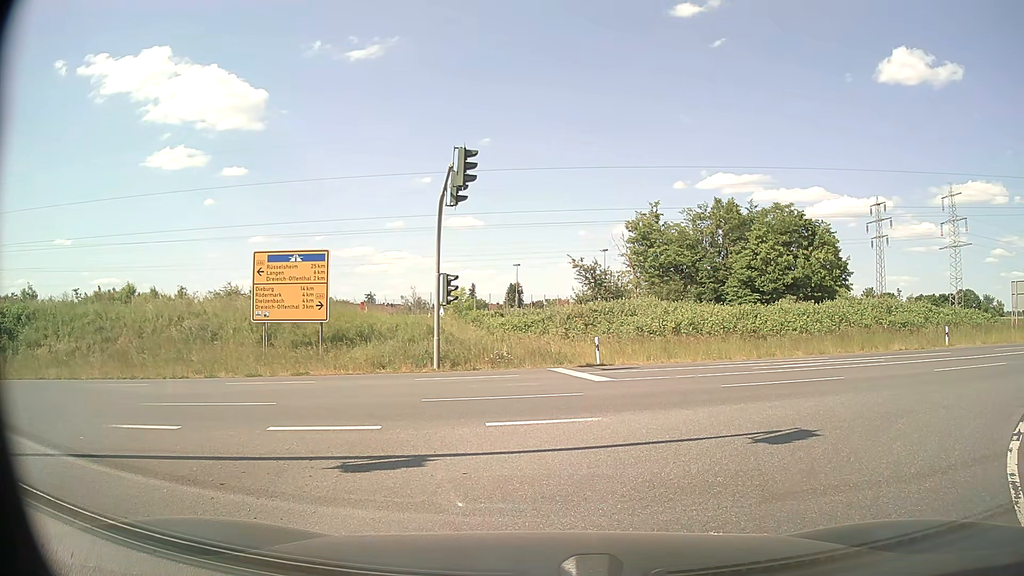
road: secondary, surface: asphalt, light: Day
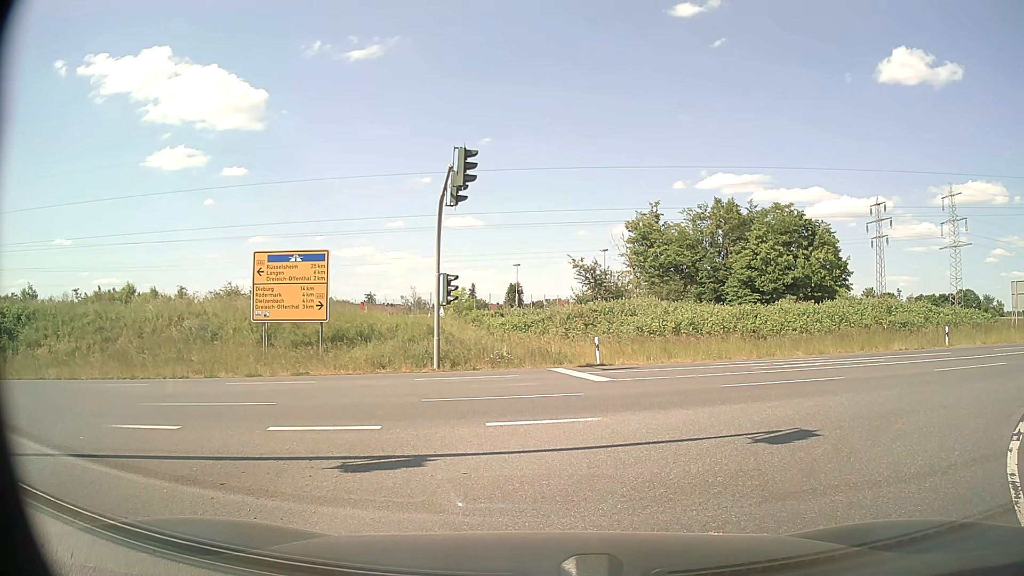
(0.0, 0.0) m; 0°
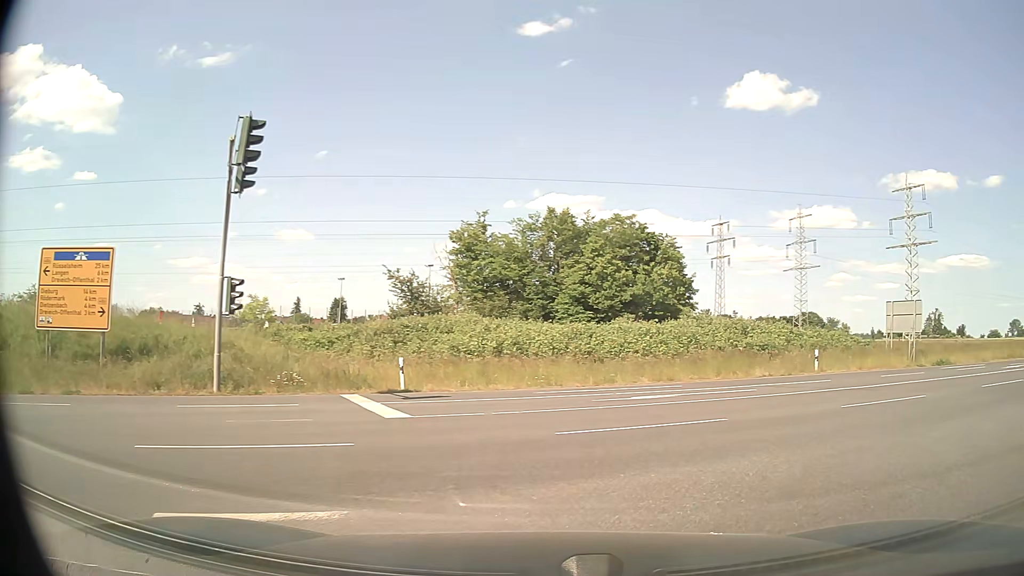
(+0.6, +4.4) m; +15°
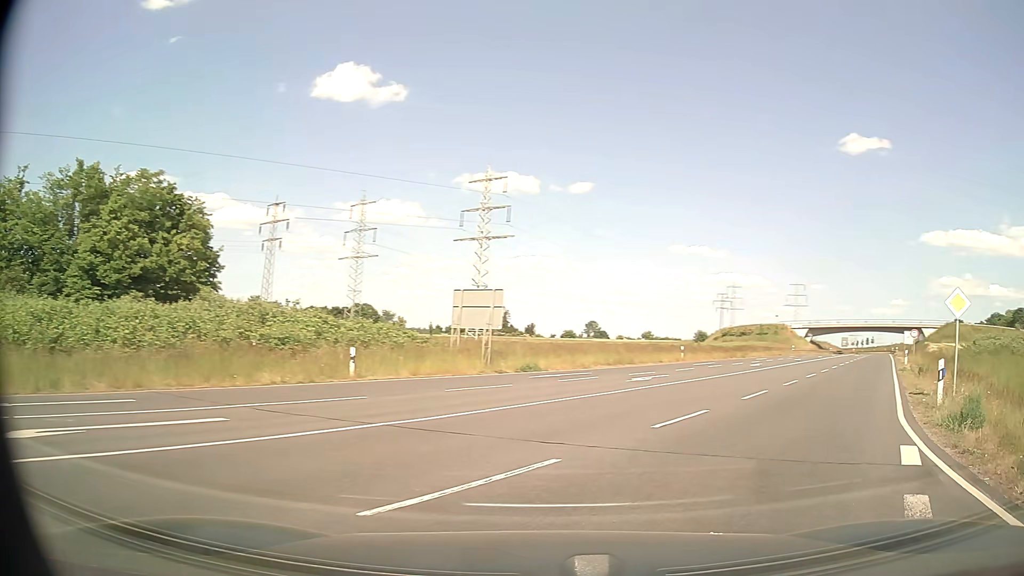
(+2.8, +8.0) m; +38°
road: primary
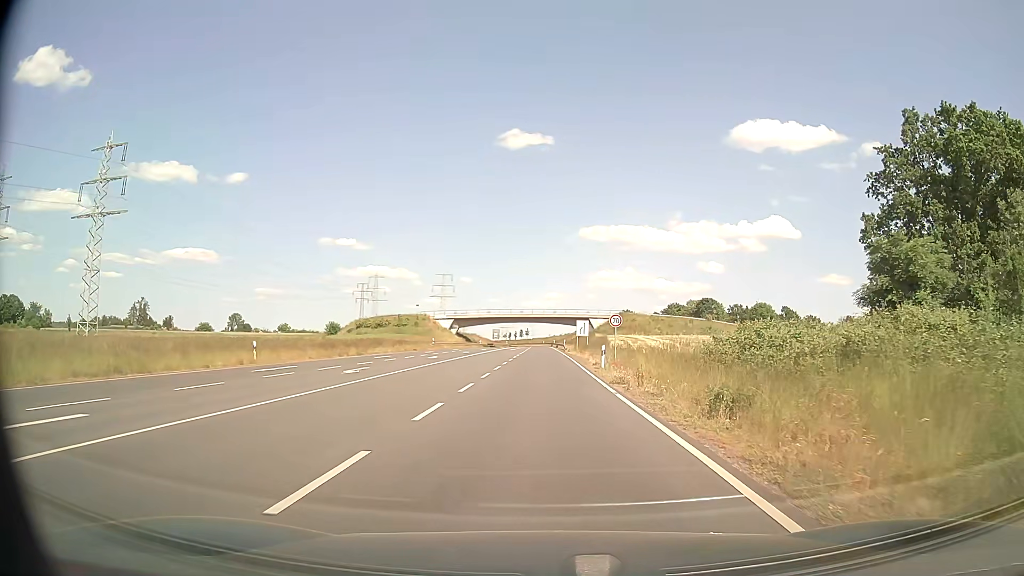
(+6.8, +15.9) m; +32°
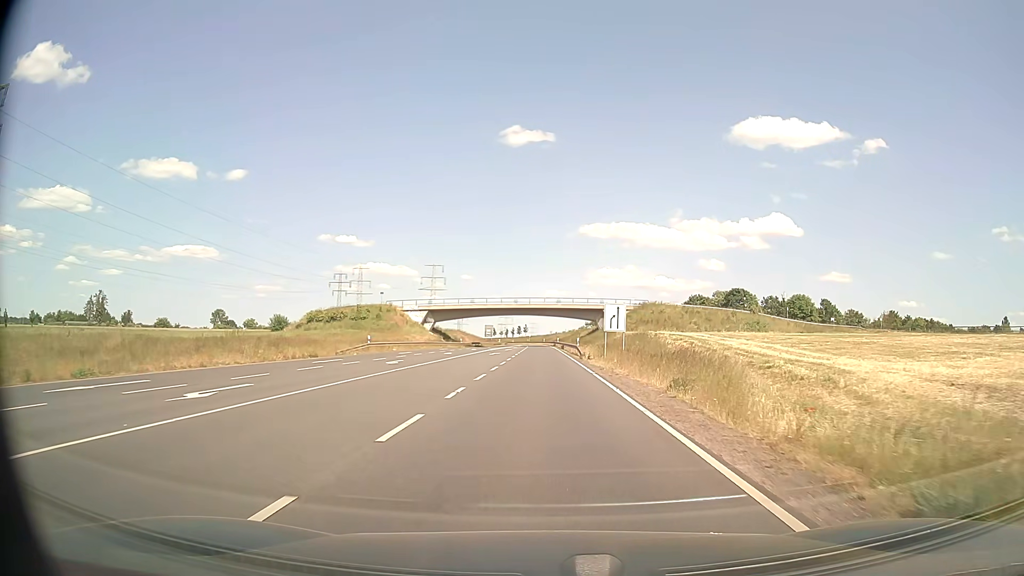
(+0.1, +33.0) m; 0°
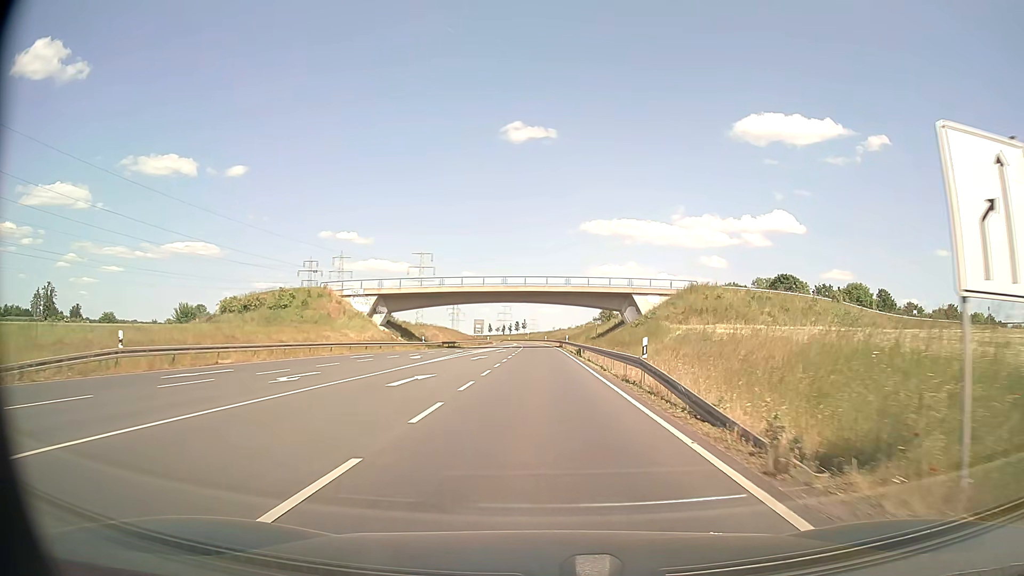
(0.0, +34.8) m; 0°
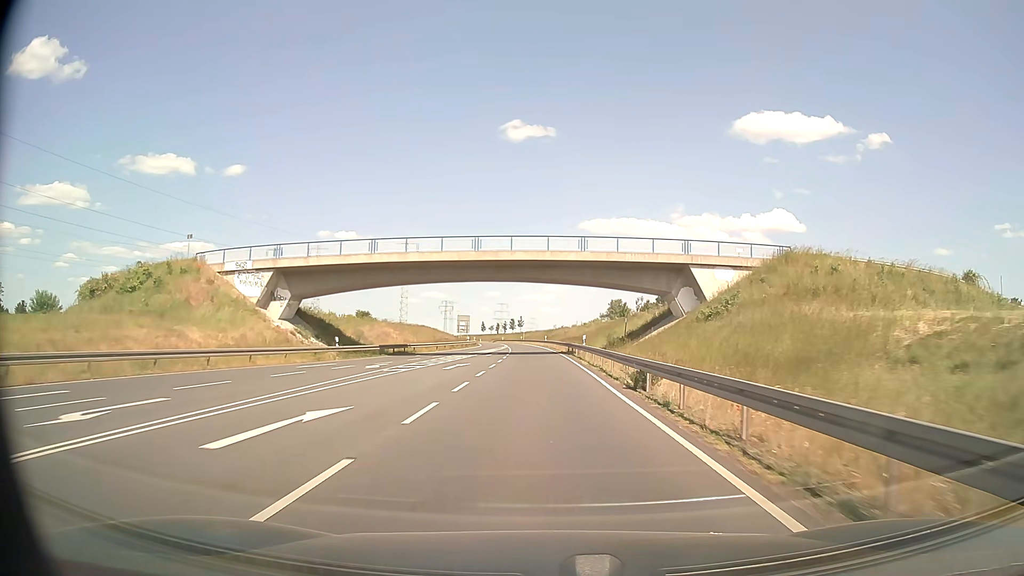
(+0.1, +30.3) m; 0°
(0, +10) (0, +20) (0, +30) (0, +40) (-1, +50) (-1, +60) (-2, +70) (-2, +80) (-3, +90) (-3, +100) m
